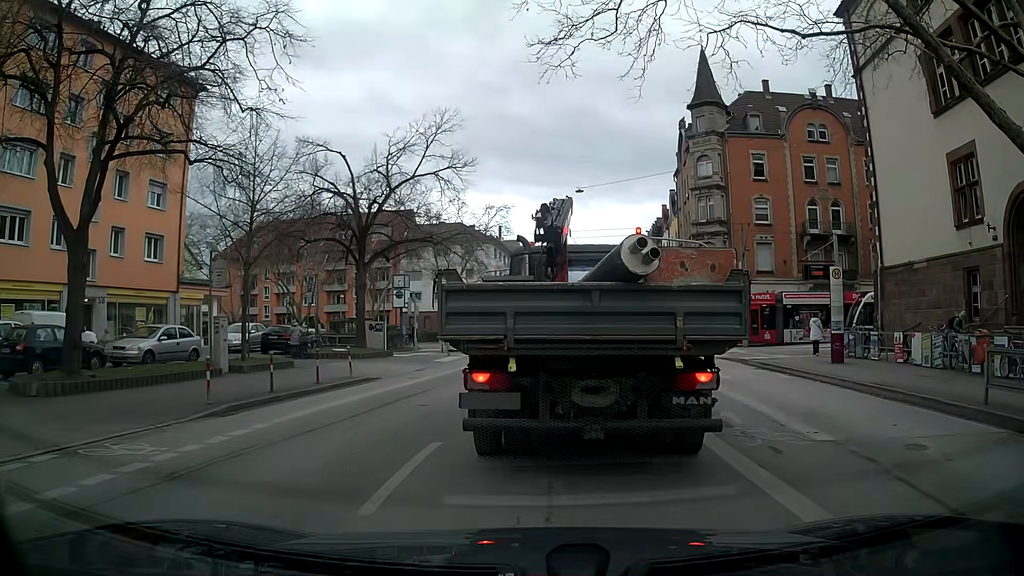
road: secondary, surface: asphalt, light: Day
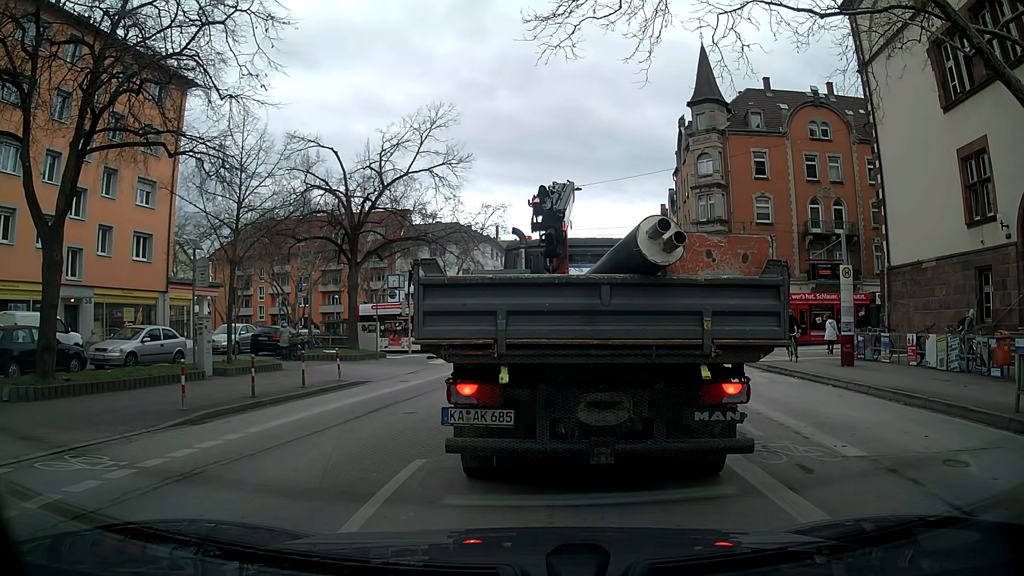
(0.0, +1.0) m; 0°
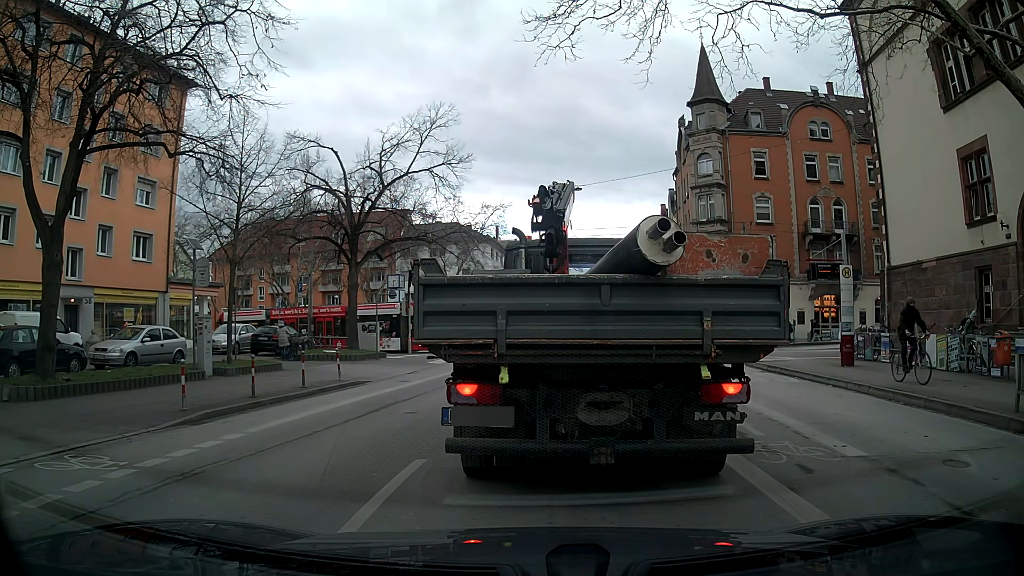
(0.0, 0.0) m; 0°
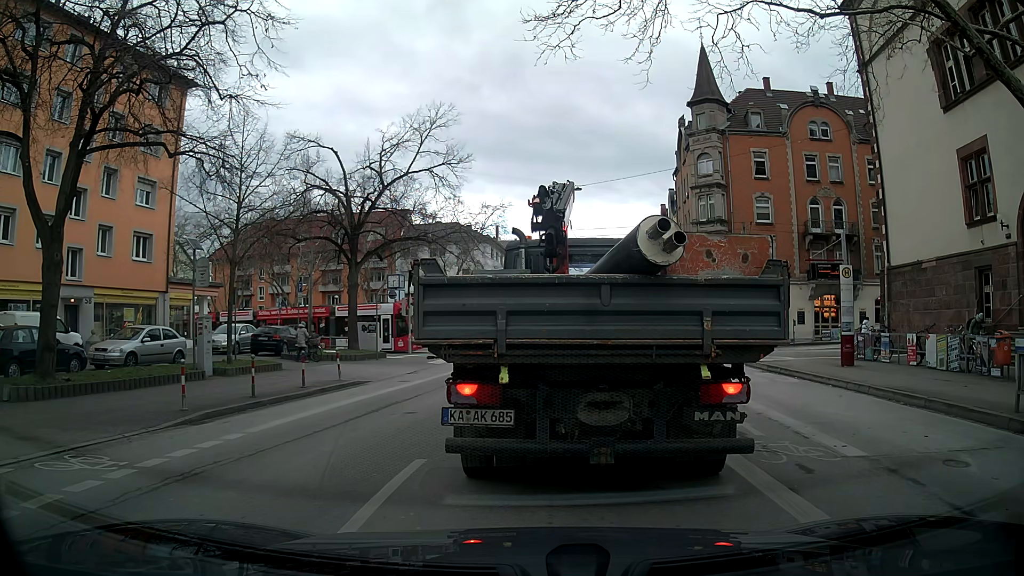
(0.0, 0.0) m; 0°
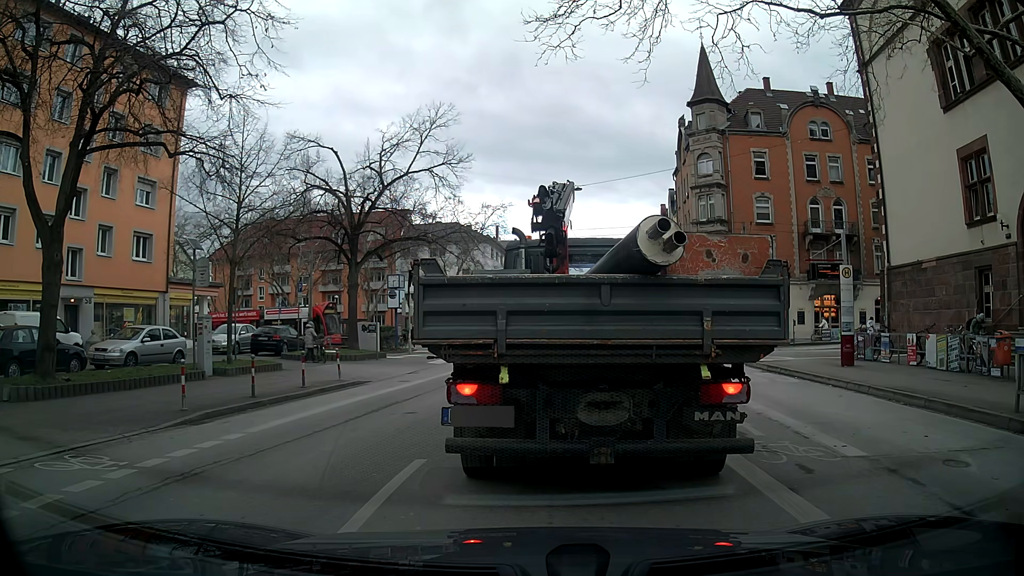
(0.0, 0.0) m; 0°
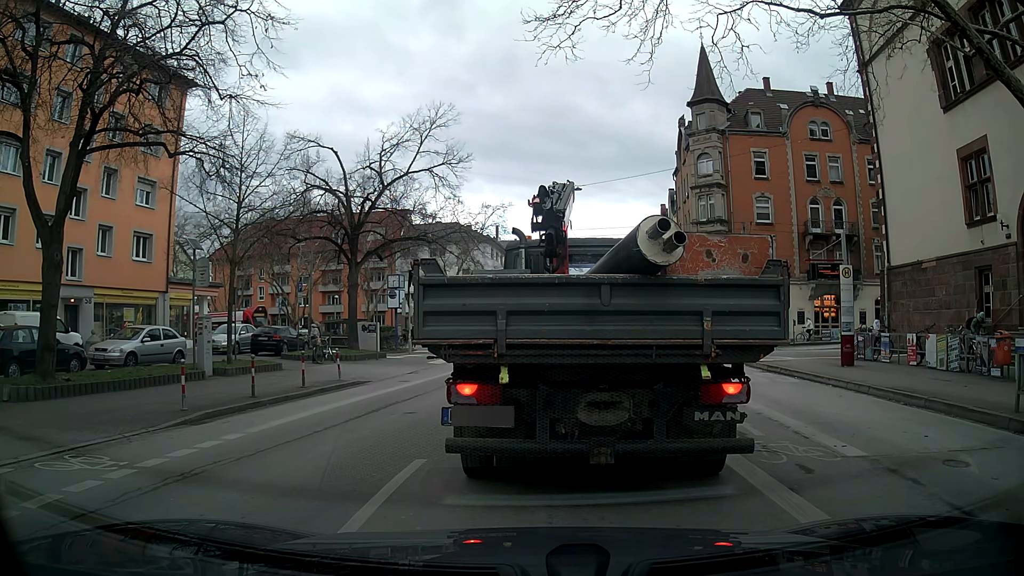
(0.0, 0.0) m; 0°
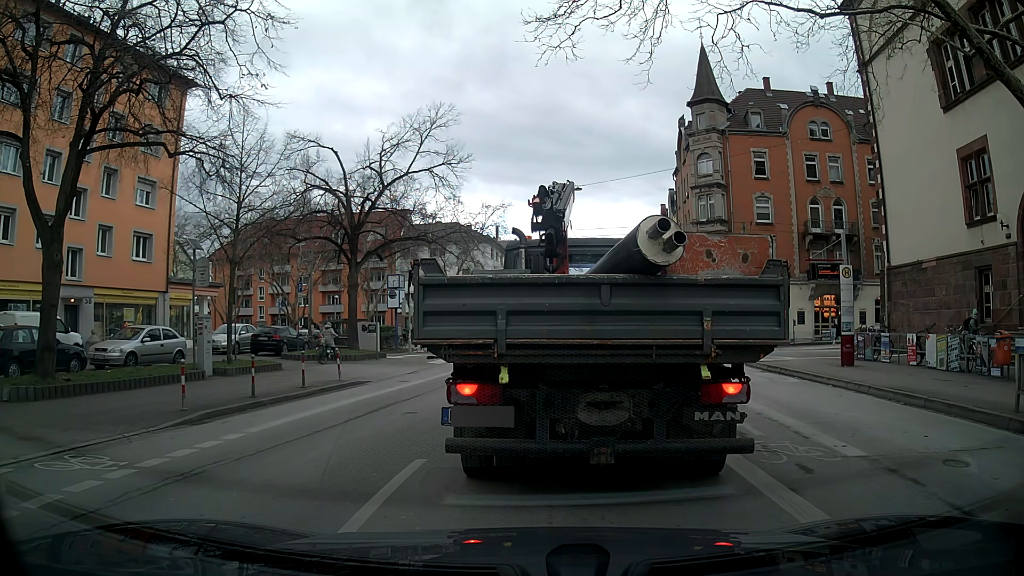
(0.0, 0.0) m; 0°
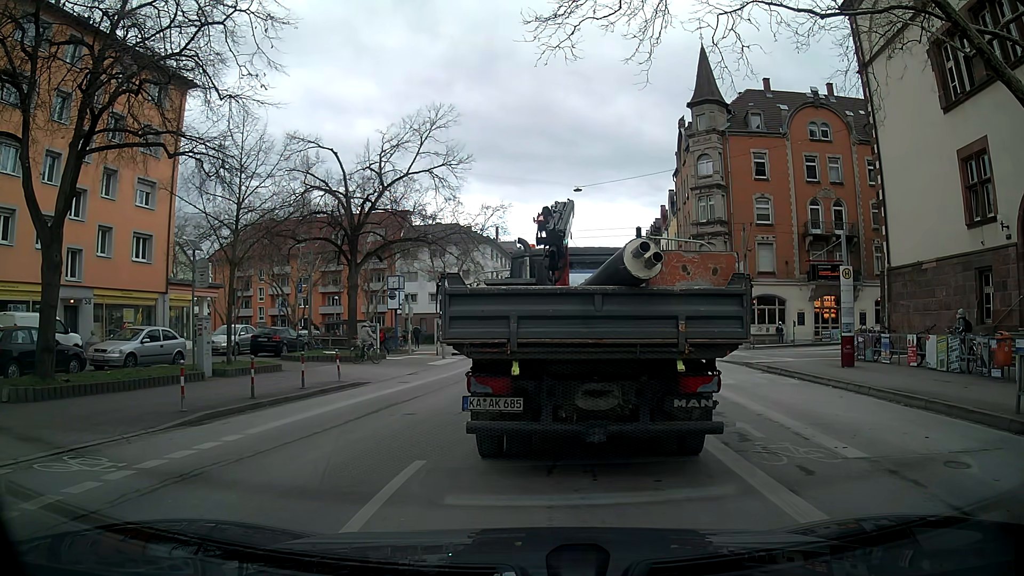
(0.0, 0.0) m; 0°
